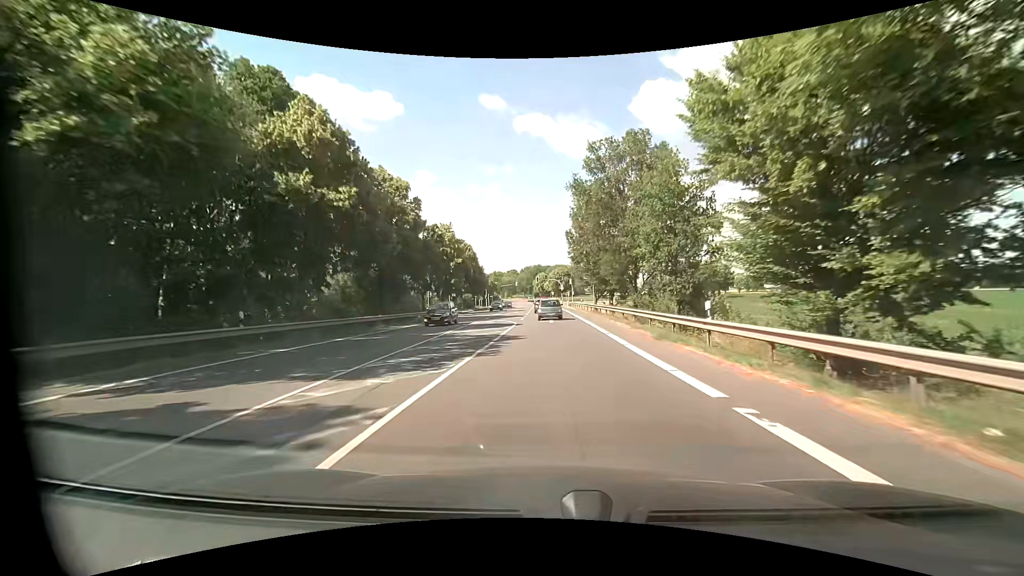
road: primary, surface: asphalt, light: Day
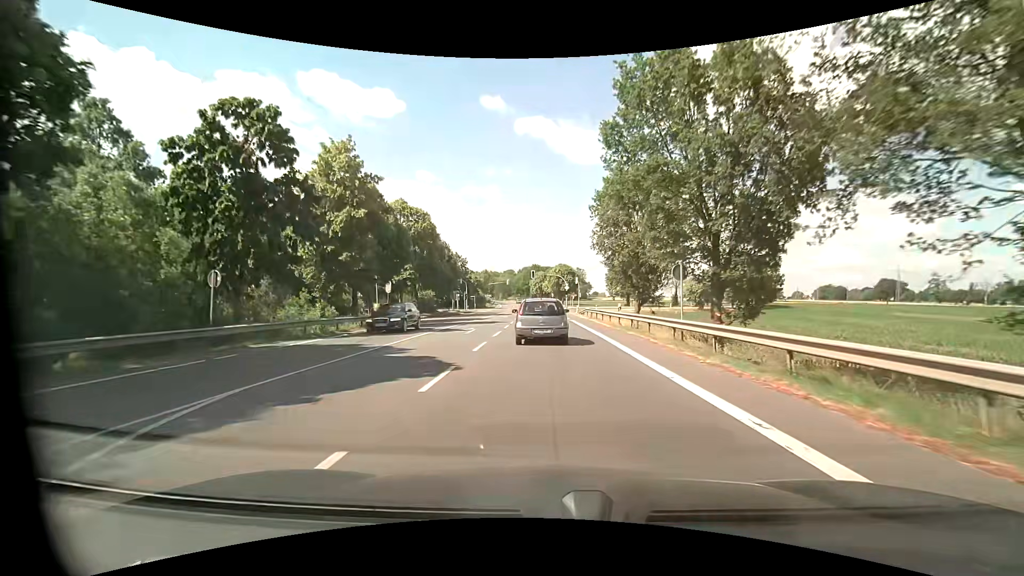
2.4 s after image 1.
(+0.2, +32.7) m; +1°
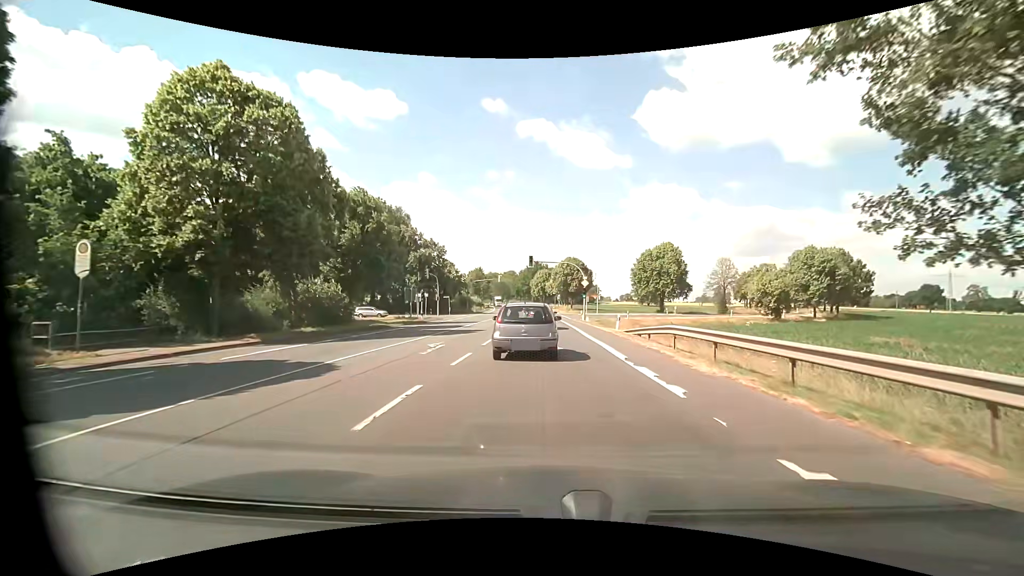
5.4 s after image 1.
(-0.3, +32.1) m; -1°
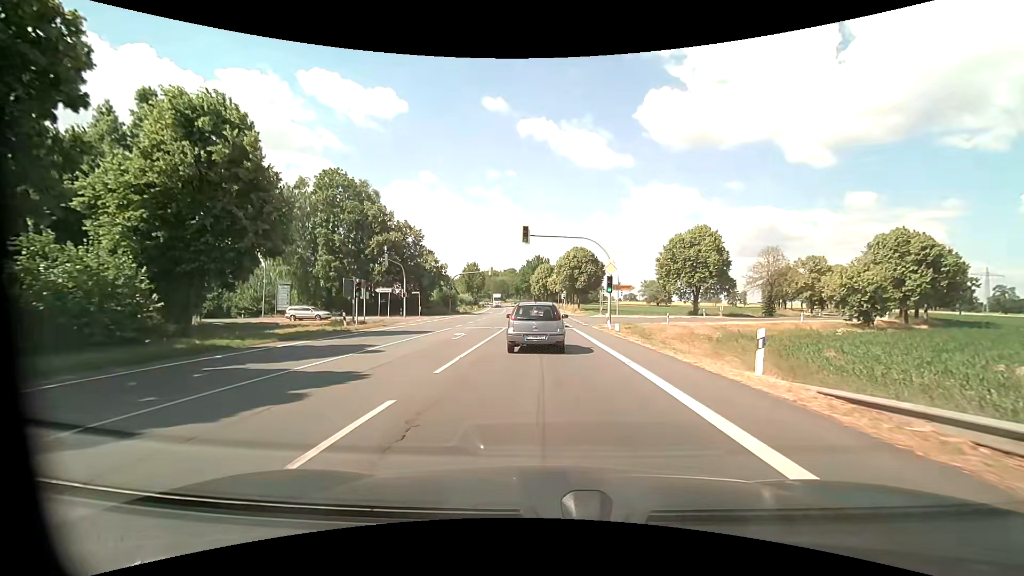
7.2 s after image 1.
(0.0, +19.4) m; 0°
